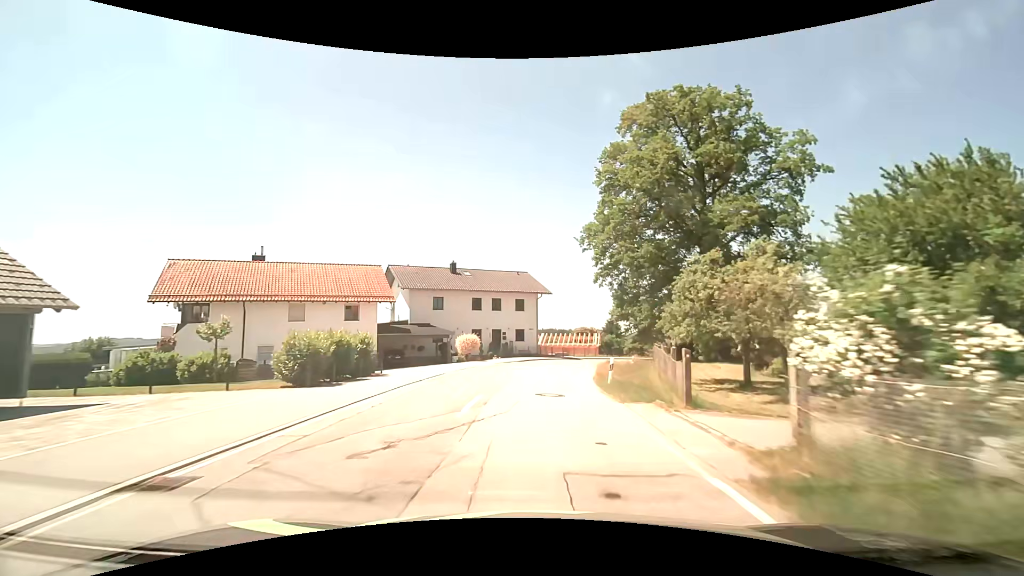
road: tertiary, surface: asphalt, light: Day
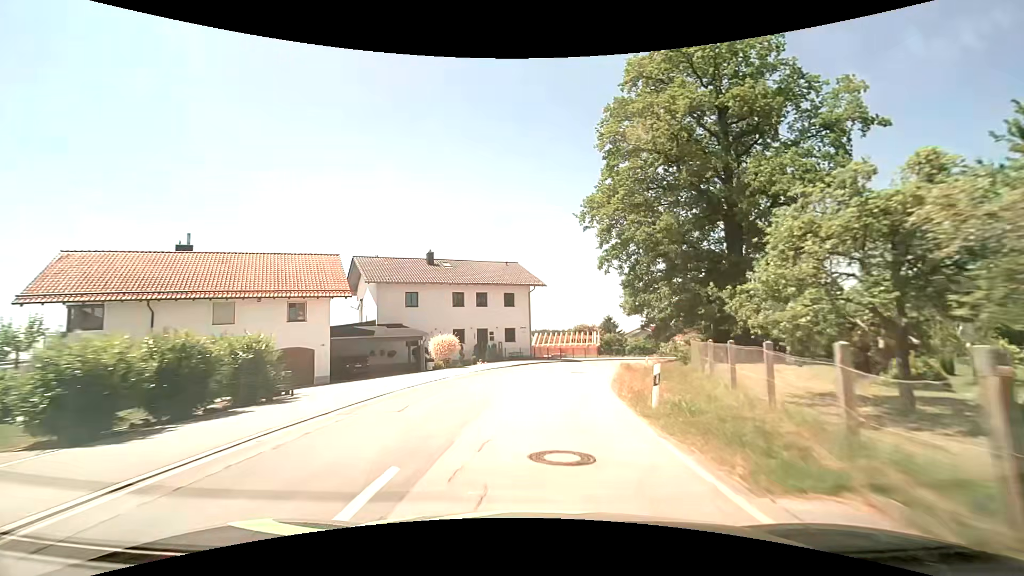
(+0.1, +7.6) m; 0°
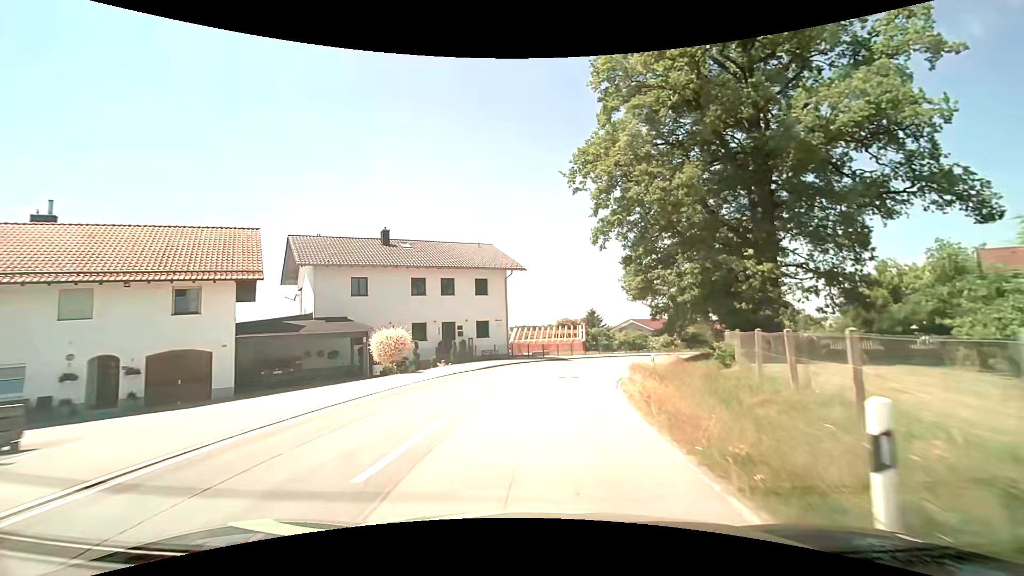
(+0.2, +7.6) m; +2°
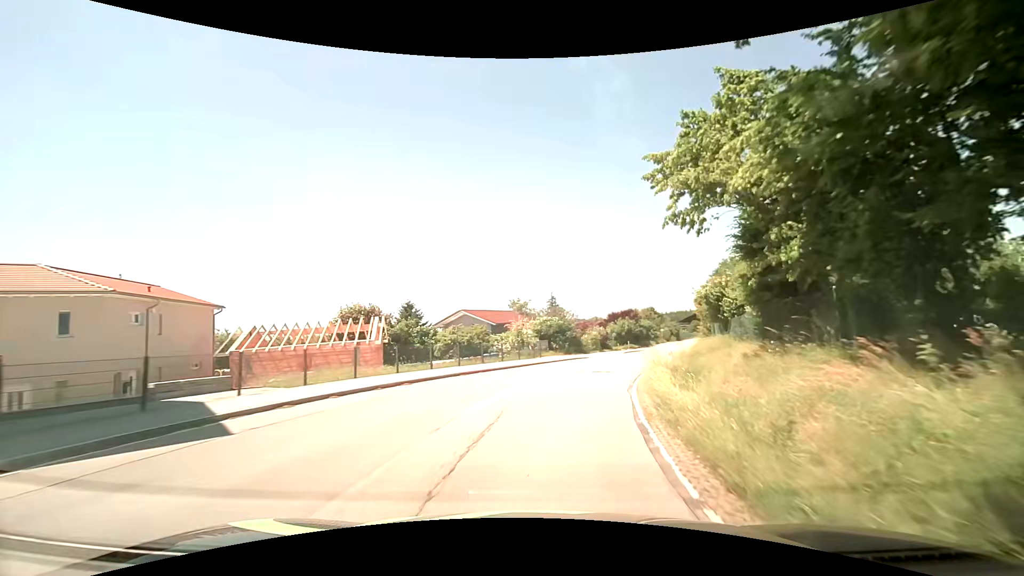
(+4.2, +29.0) m; +19°
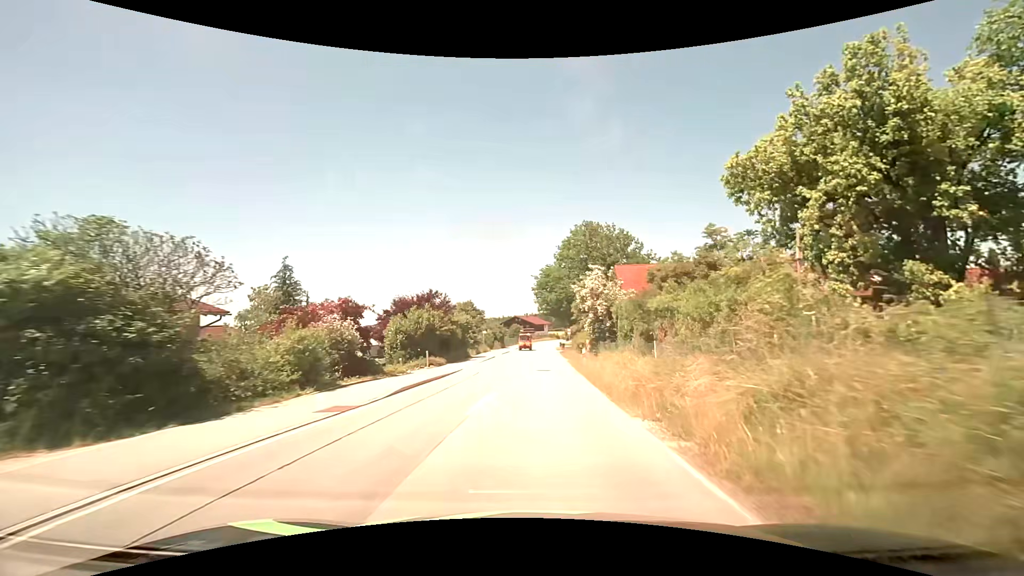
(+7.0, +33.7) m; +21°
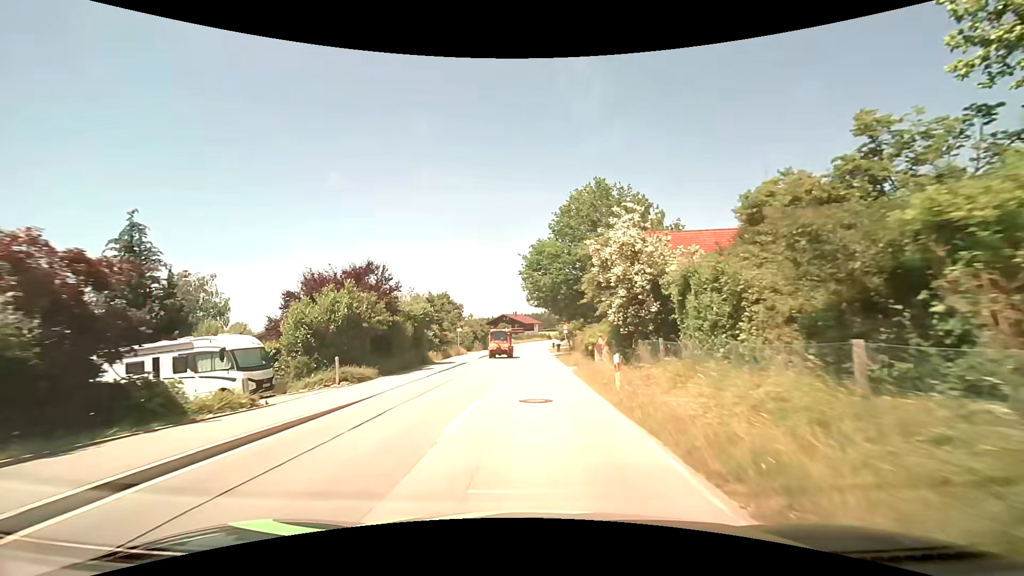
(+0.3, +13.4) m; +1°
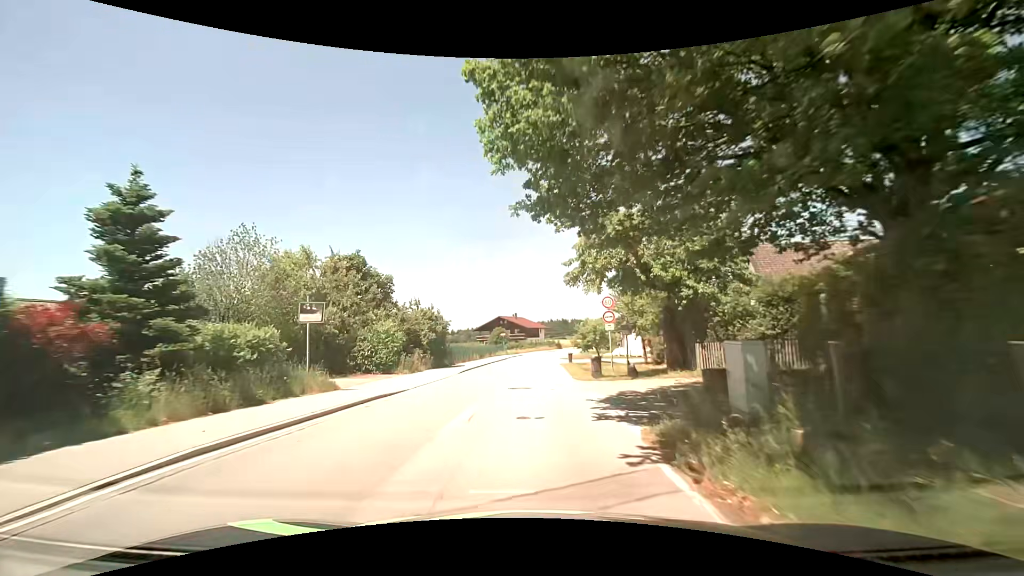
(+0.7, +33.5) m; -1°
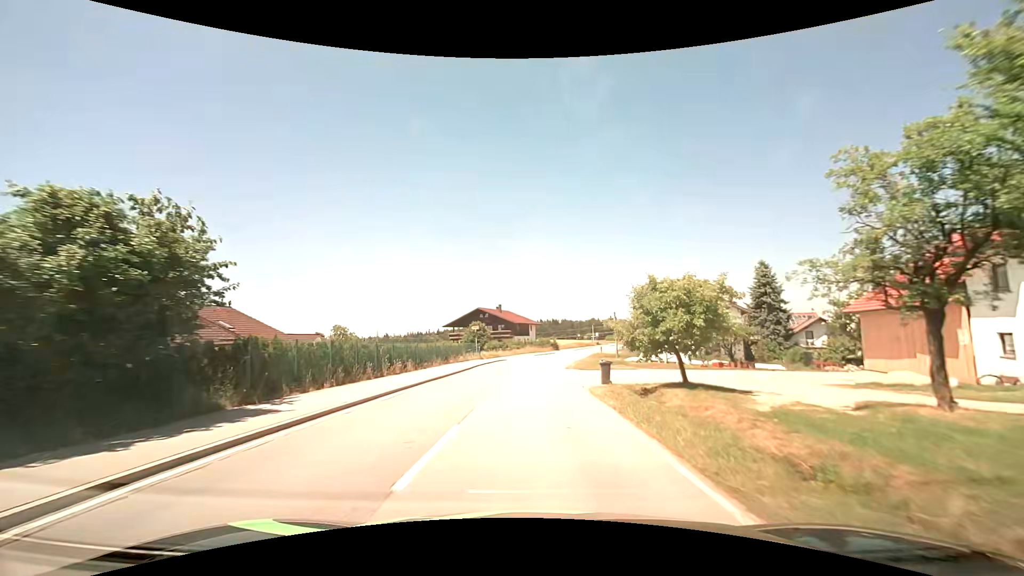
(+0.3, +27.2) m; +2°
(0, +10) (0, +20) (+1, +30) (+1, +40) (+2, +50) (+4, +60) (+6, +69) (+9, +79) (+12, +89) (+15, +98) m
